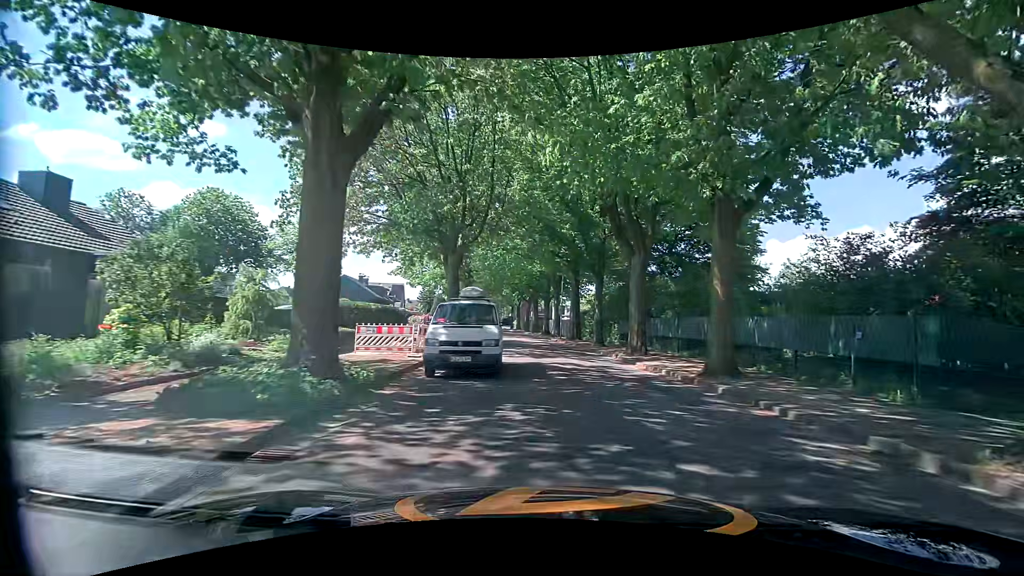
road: tertiary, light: Day
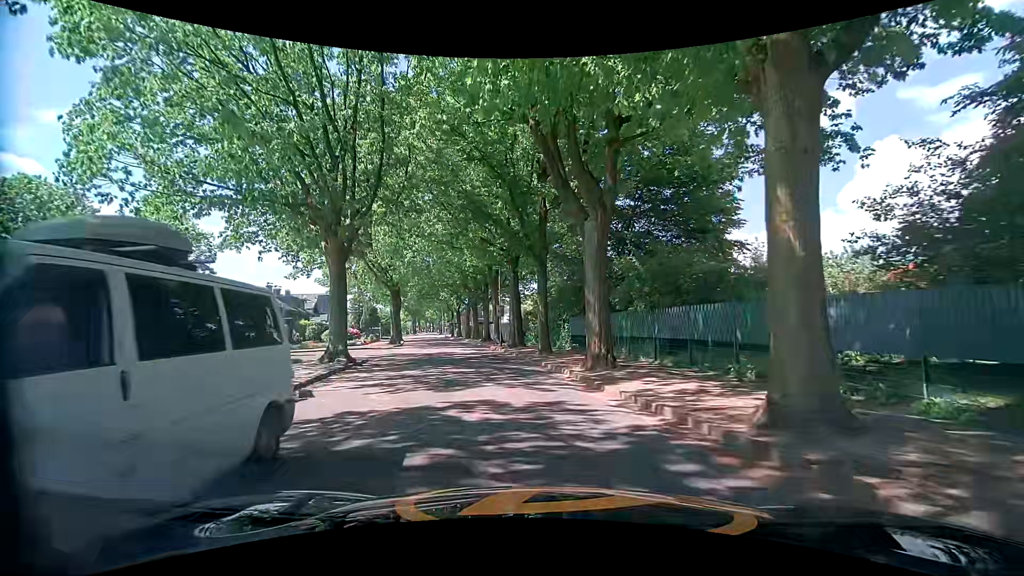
(+1.1, +8.3) m; +6°
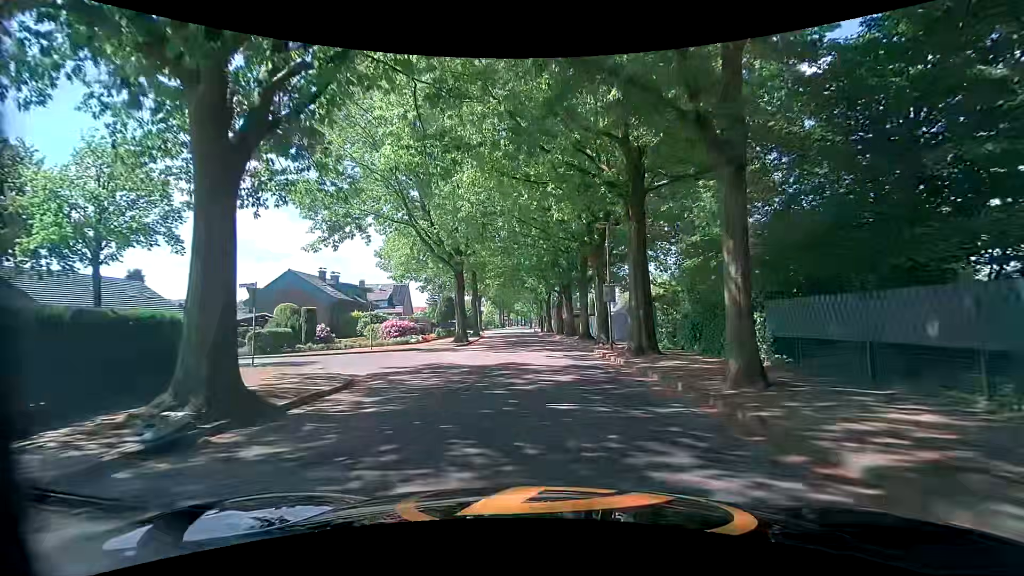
(-1.4, +14.1) m; -10°
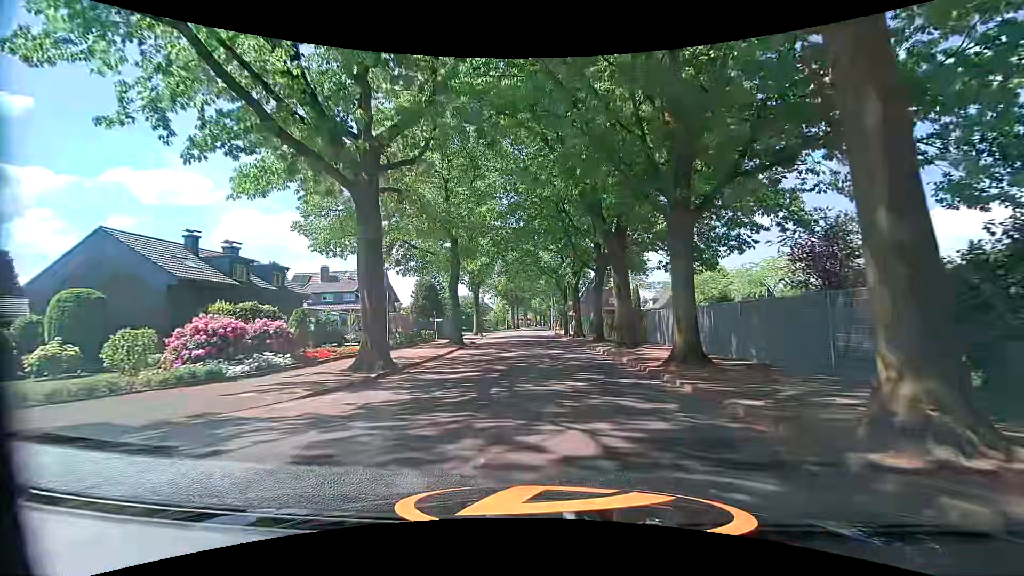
(-0.5, +22.8) m; -2°
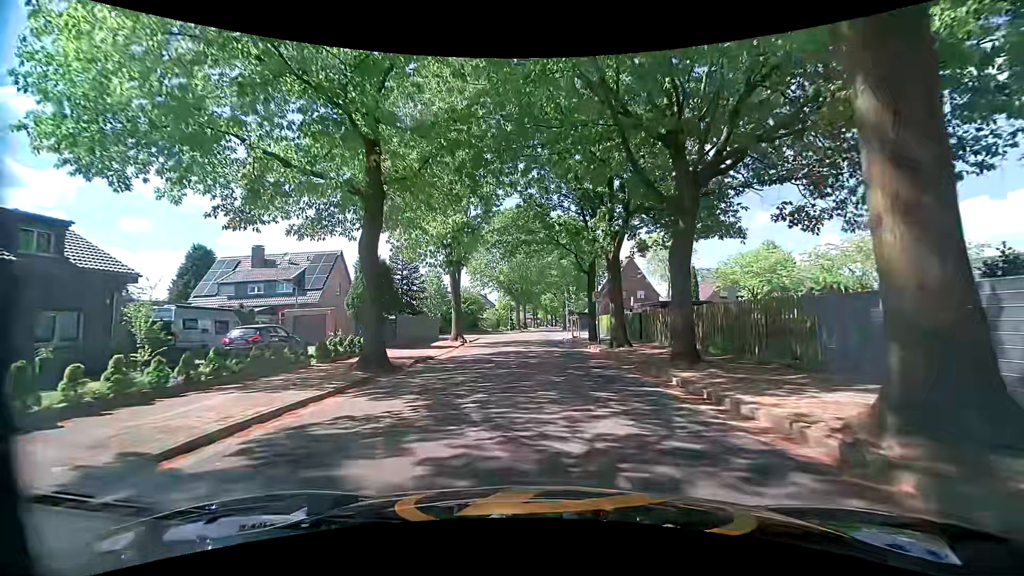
(-0.3, +17.8) m; -2°
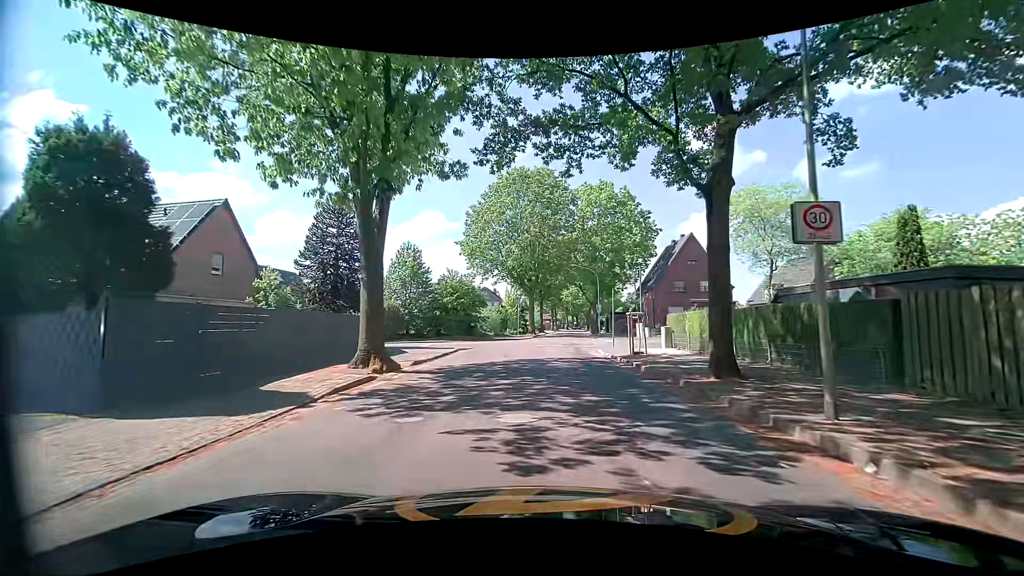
(-0.3, +20.8) m; 0°
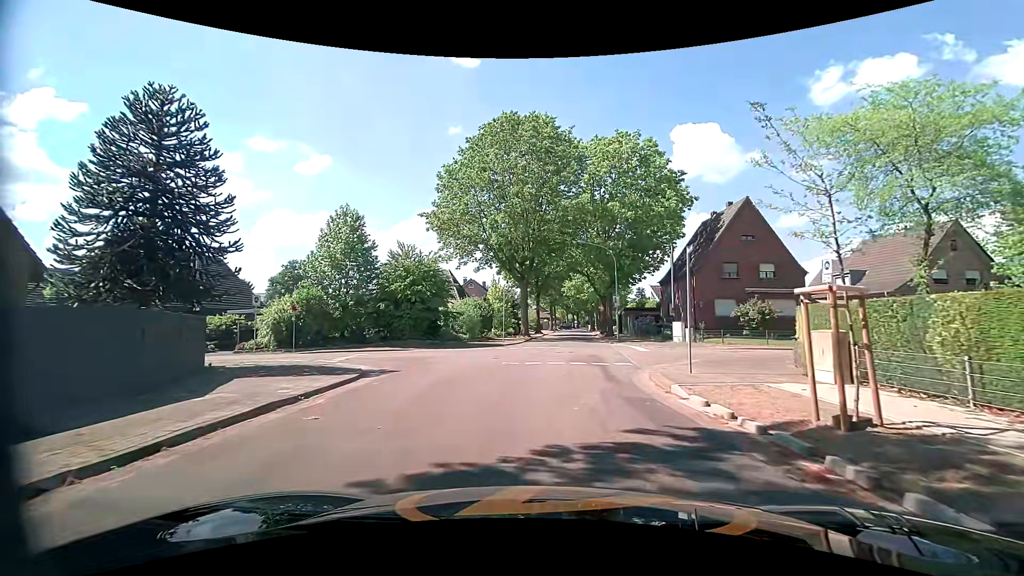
(-0.4, +14.7) m; -1°
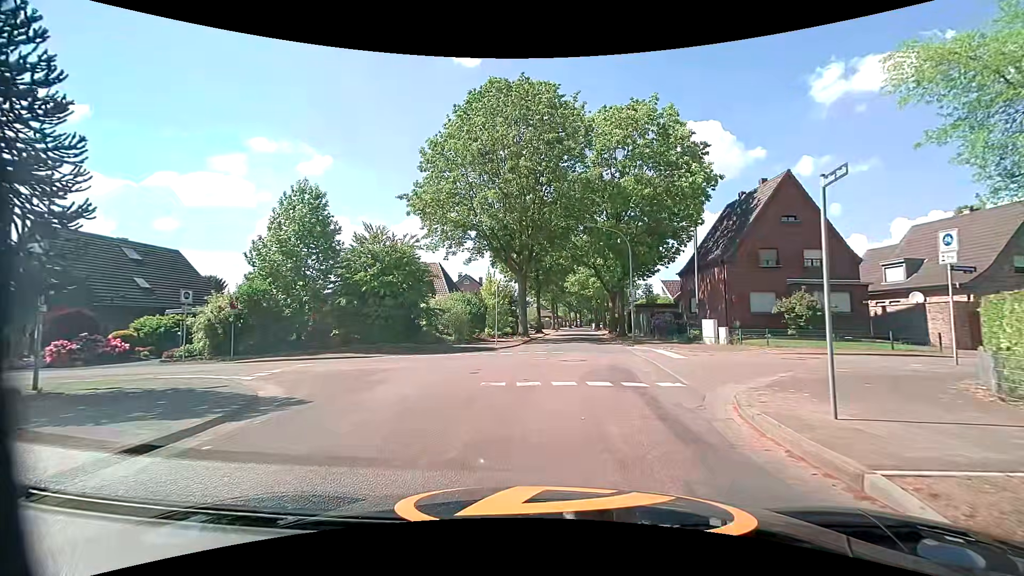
(-0.2, +6.0) m; 0°
